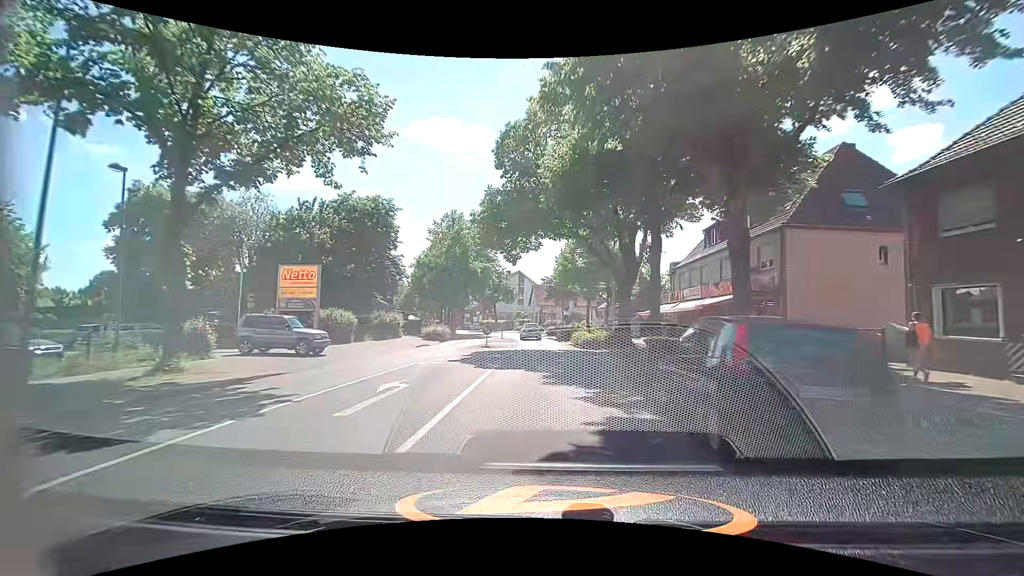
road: secondary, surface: asphalt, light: Day
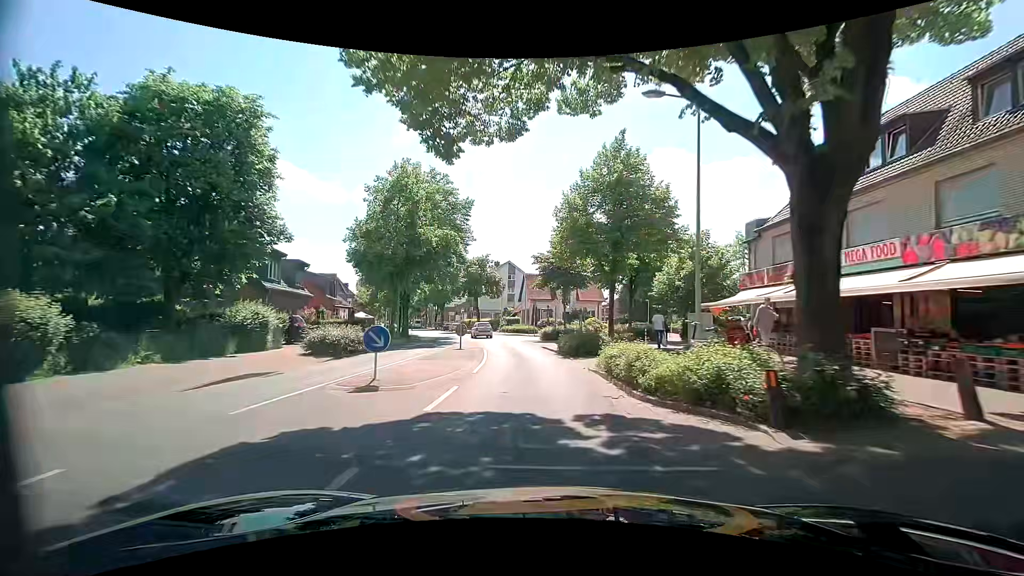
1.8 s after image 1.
(+0.1, +19.2) m; 0°
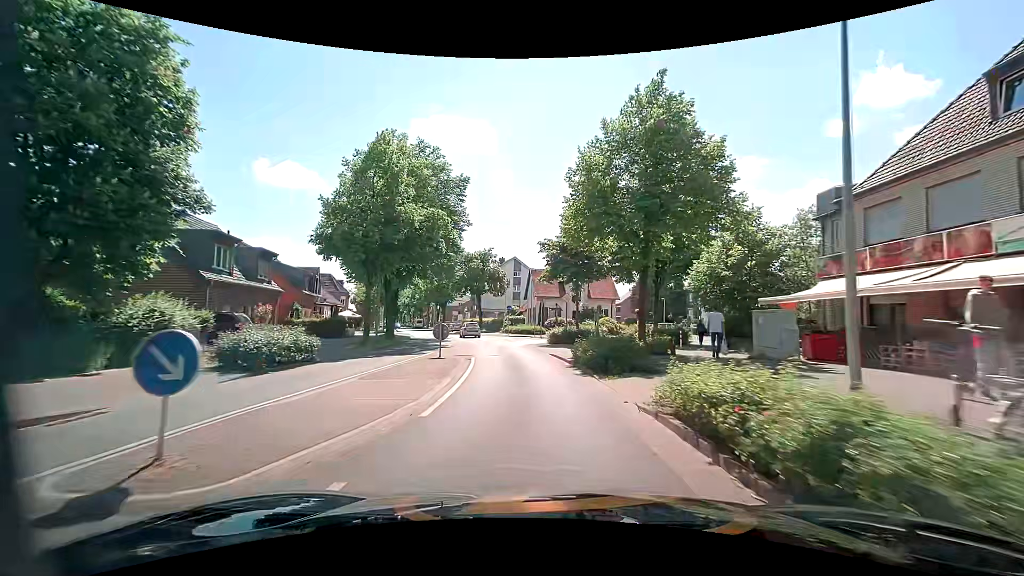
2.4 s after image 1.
(0.0, +6.5) m; -1°
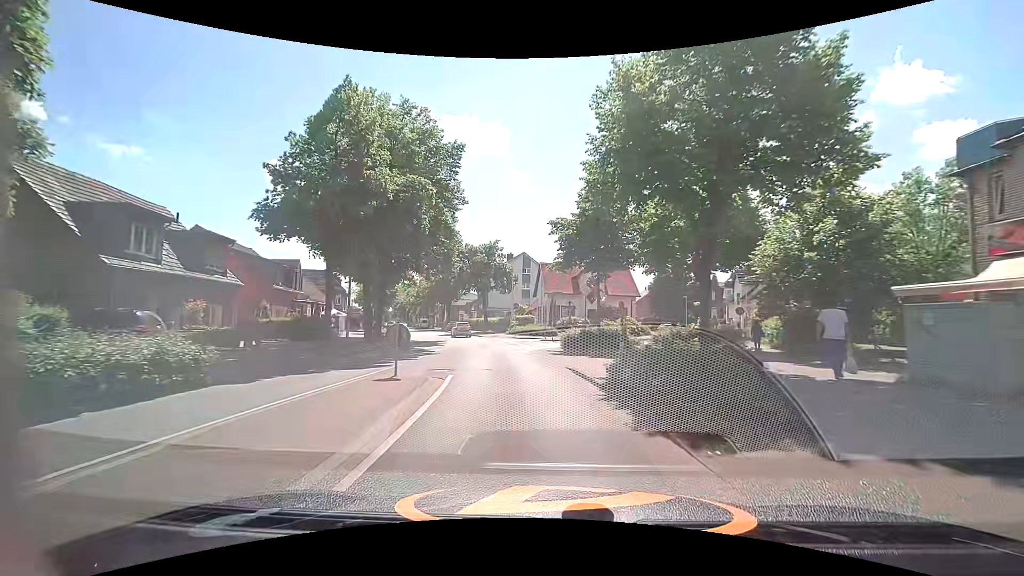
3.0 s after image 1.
(0.0, +6.6) m; -2°
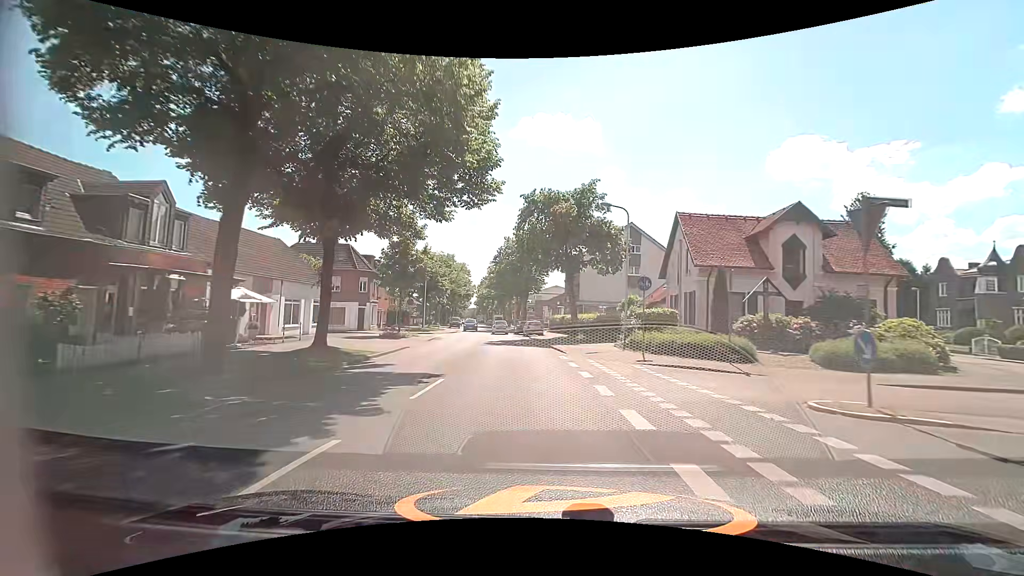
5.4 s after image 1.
(-2.2, +27.2) m; -10°
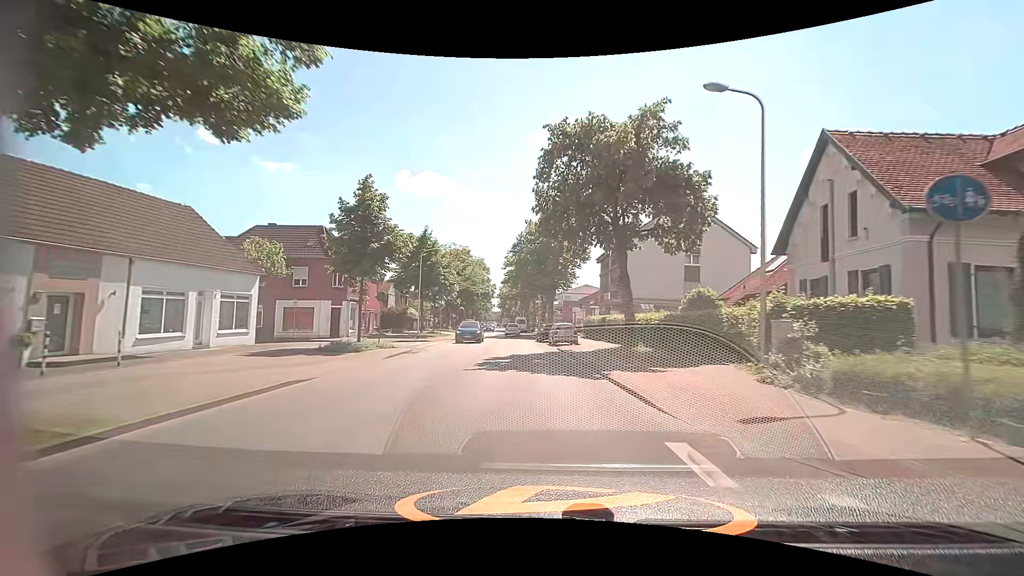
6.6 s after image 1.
(-0.2, +14.1) m; -3°
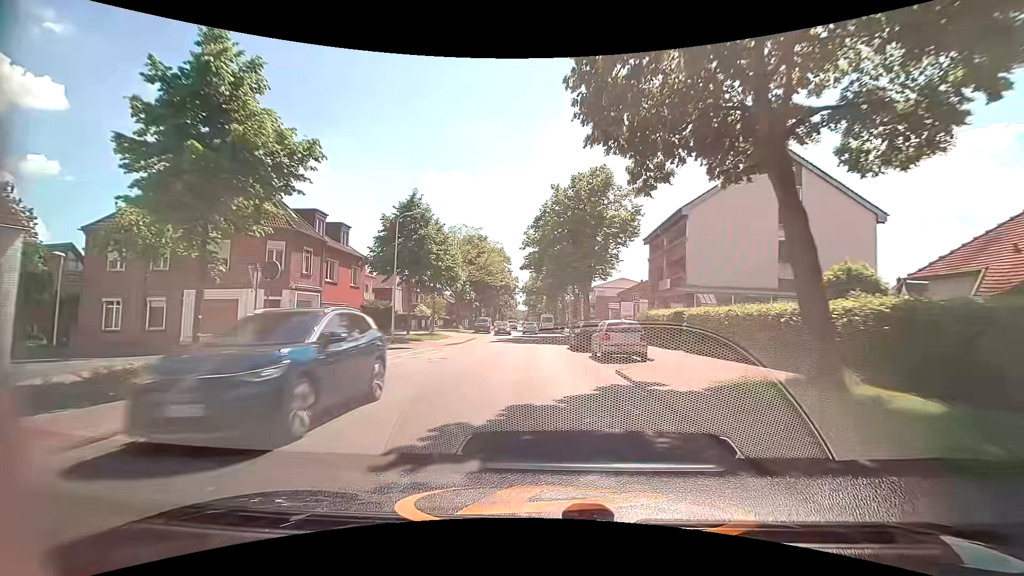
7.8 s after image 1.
(-0.3, +14.4) m; -3°
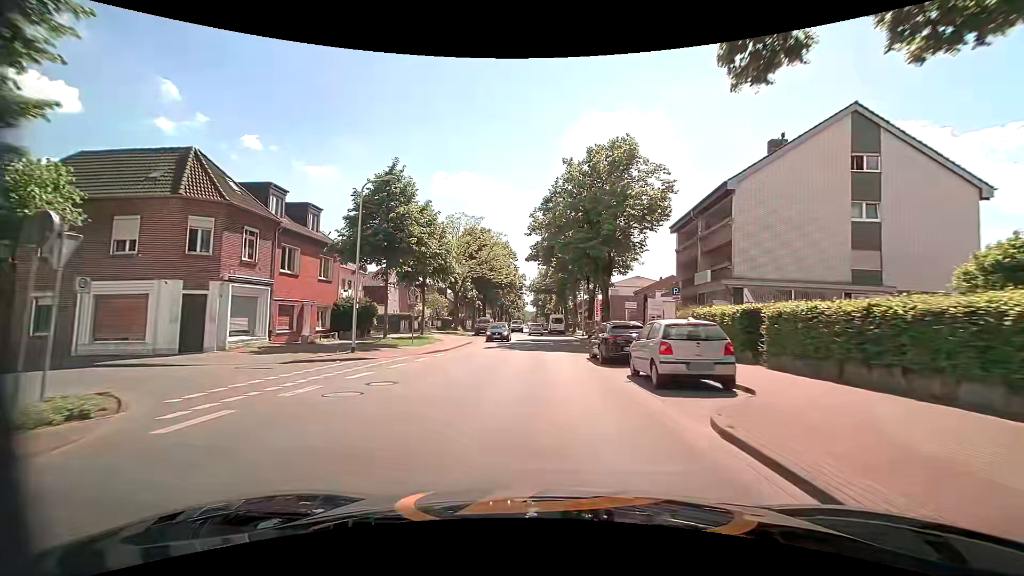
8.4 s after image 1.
(-0.1, +7.3) m; -2°
(0, +10) (0, +20) (0, +30) (0, +40) (0, +50) (-1, +60) (-1, +70) (-1, +80) (-1, +90) (-2, +100) m
